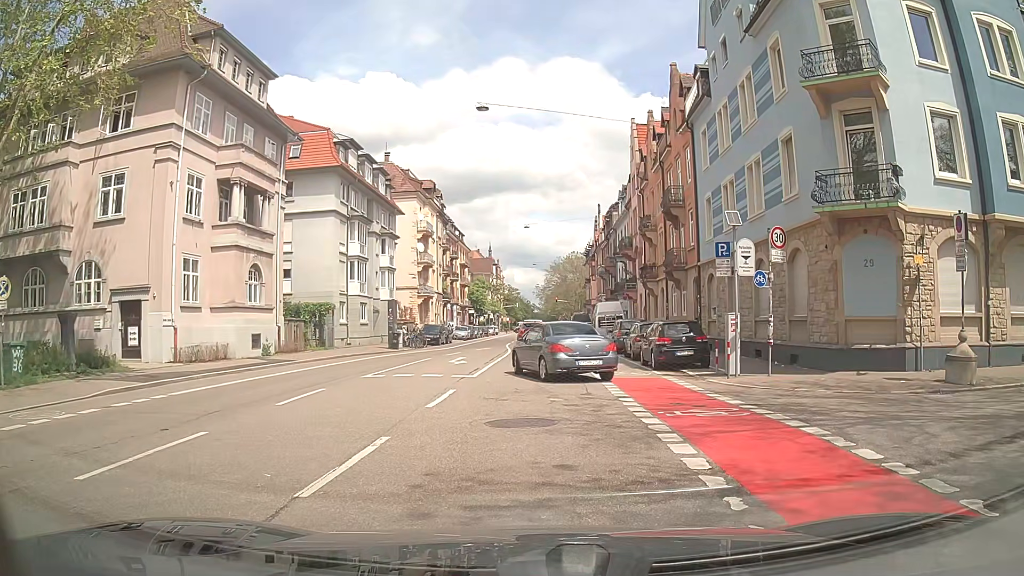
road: secondary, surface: asphalt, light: Day
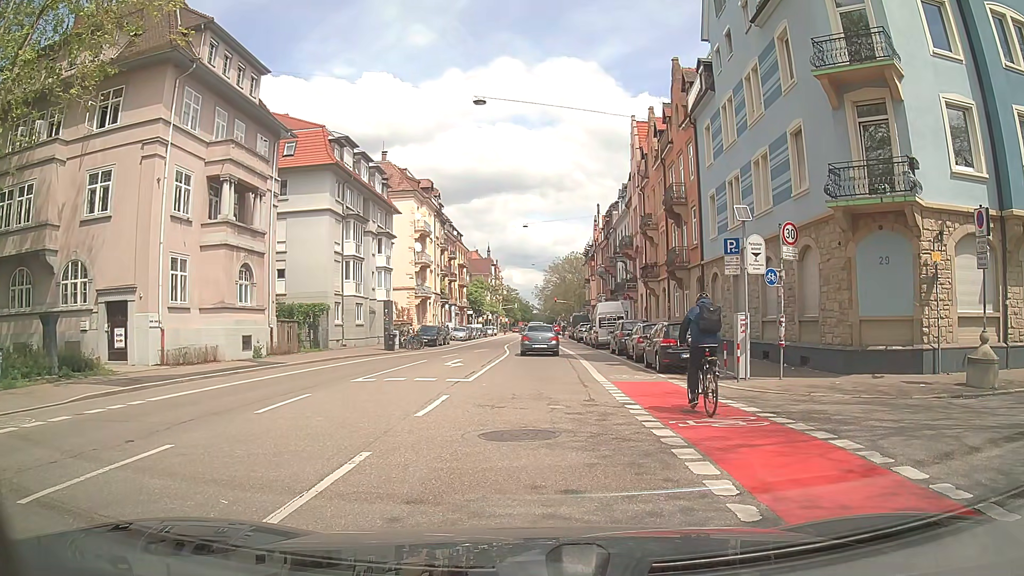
(0.0, +0.9) m; 0°
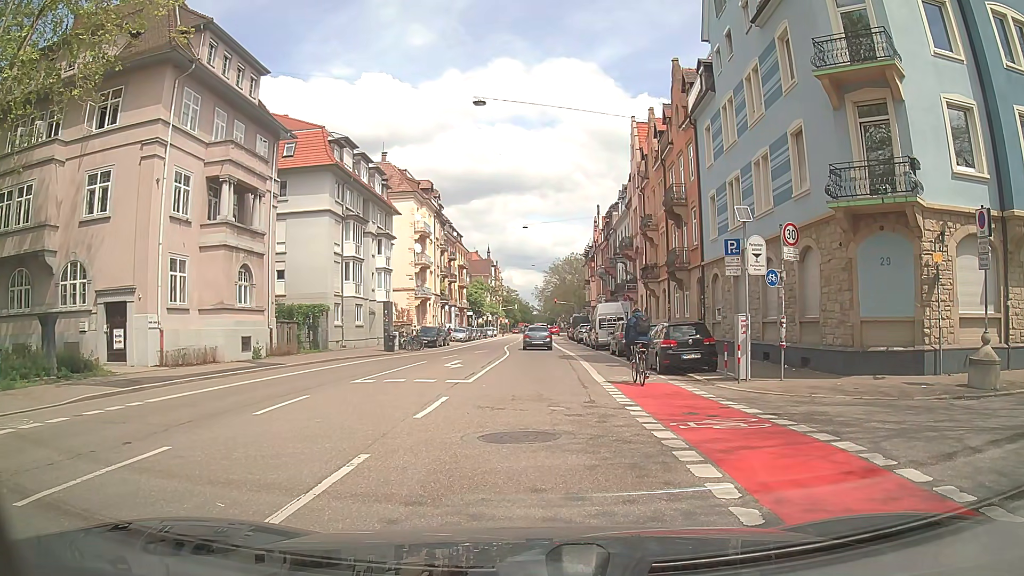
(0.0, +0.1) m; 0°
